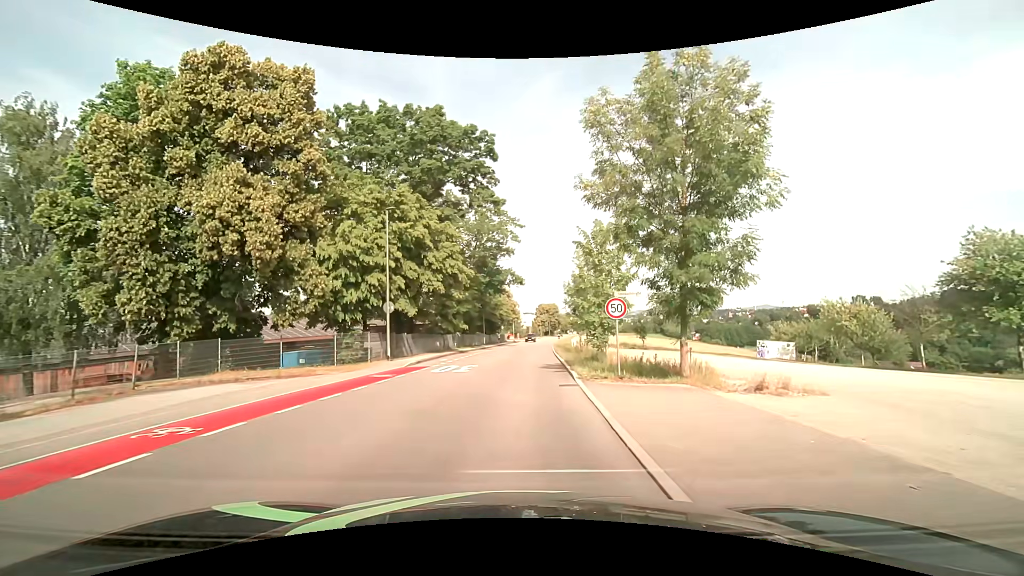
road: tertiary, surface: asphalt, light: Day
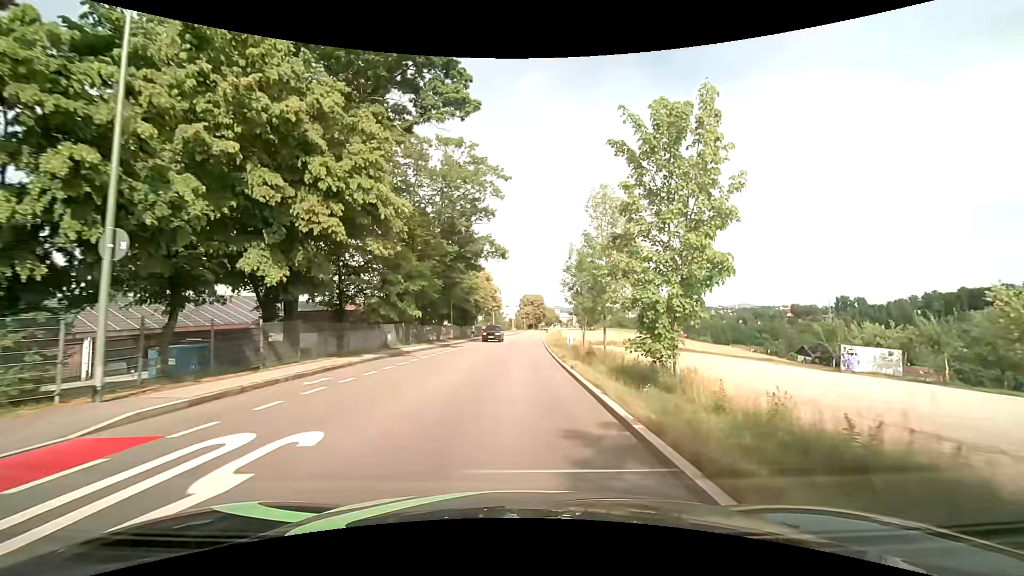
(+0.2, +17.1) m; +1°
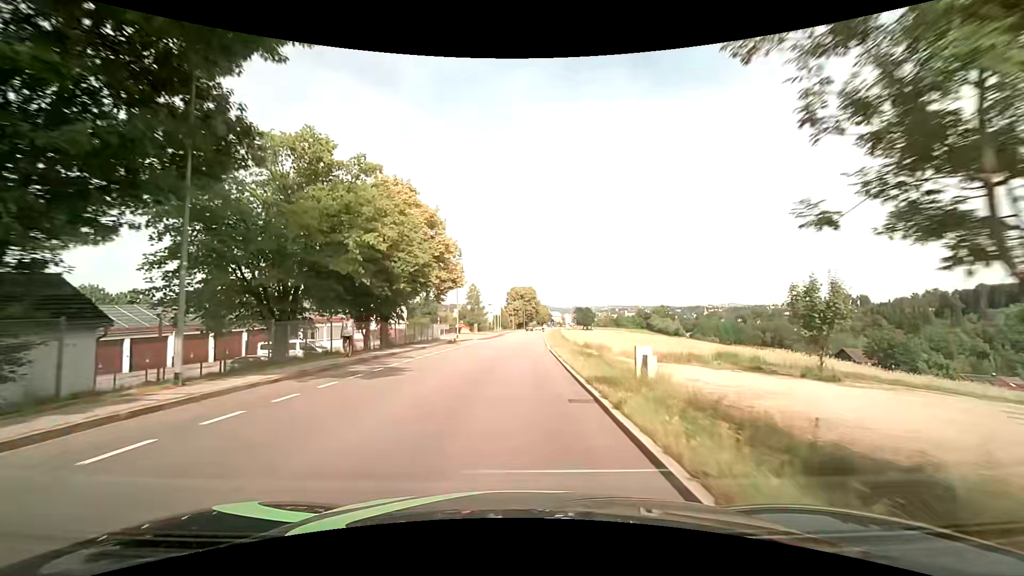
(+1.2, +37.7) m; +2°
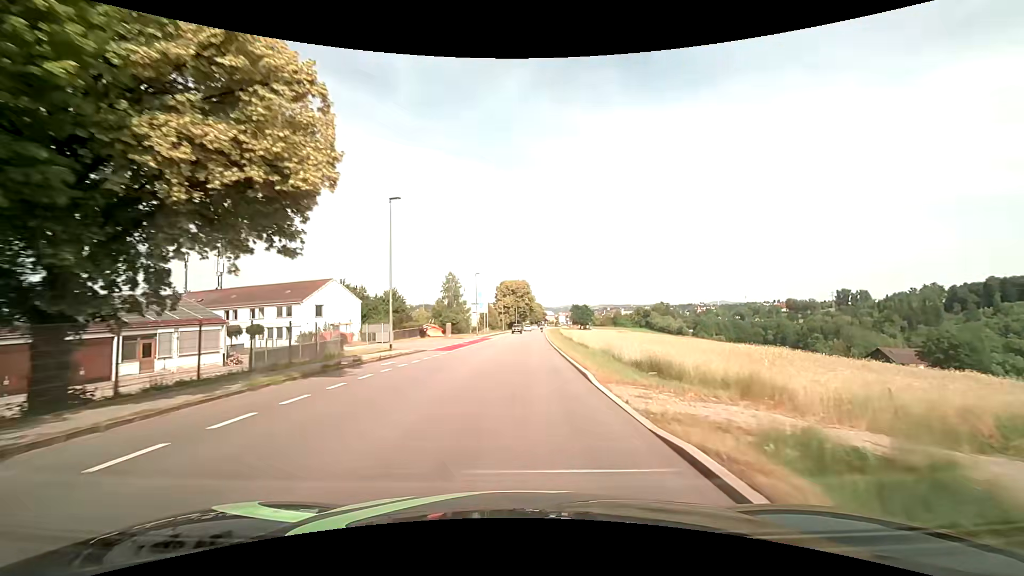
(-0.1, +24.2) m; +1°
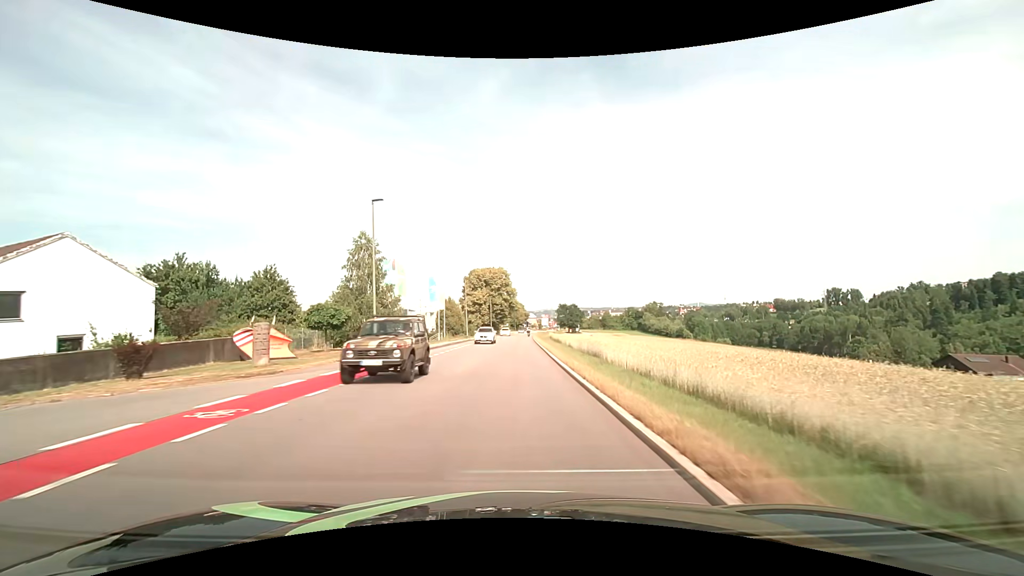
(+0.9, +38.6) m; +2°
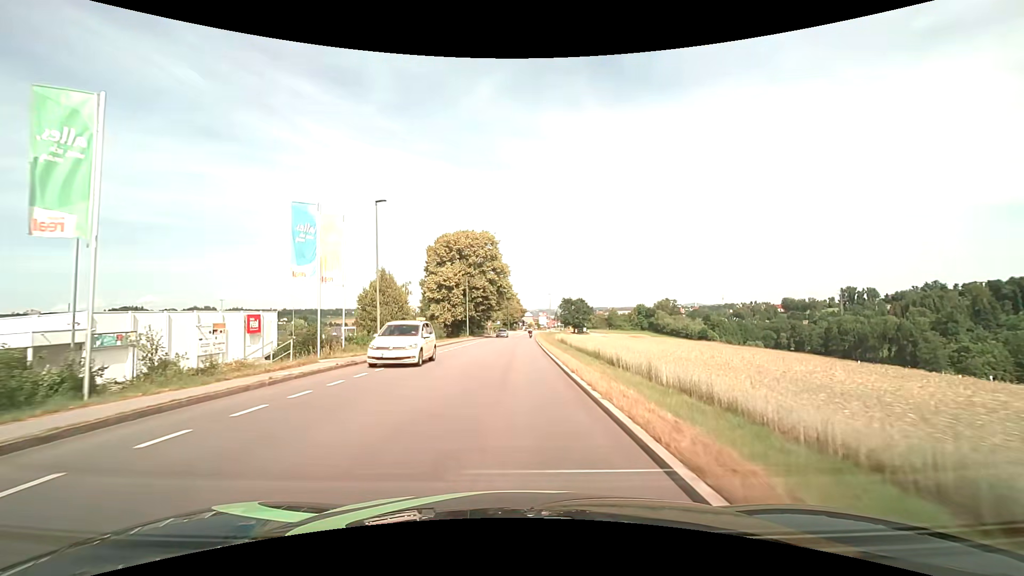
(+0.3, +40.5) m; +1°
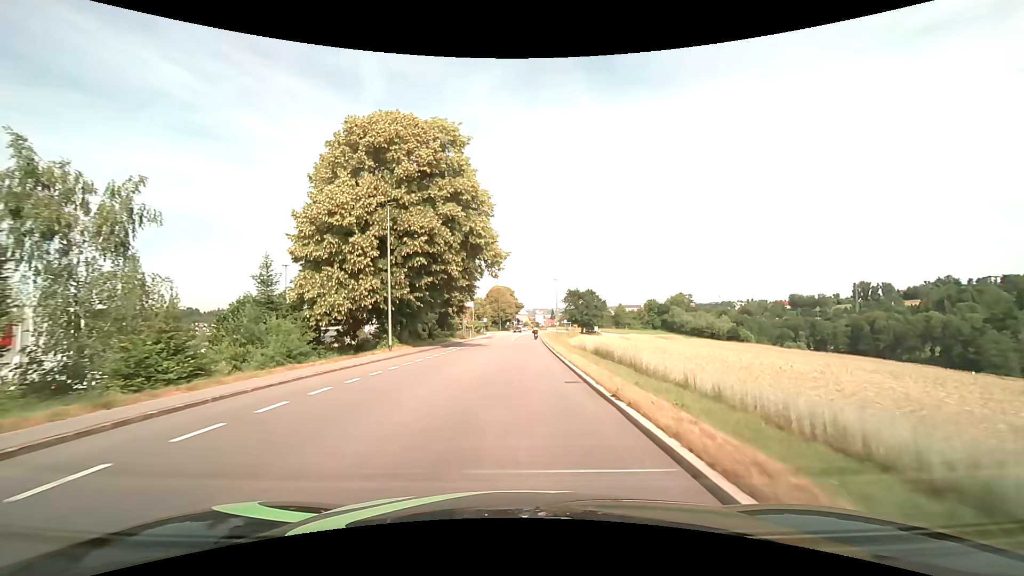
(+0.1, +37.7) m; +1°
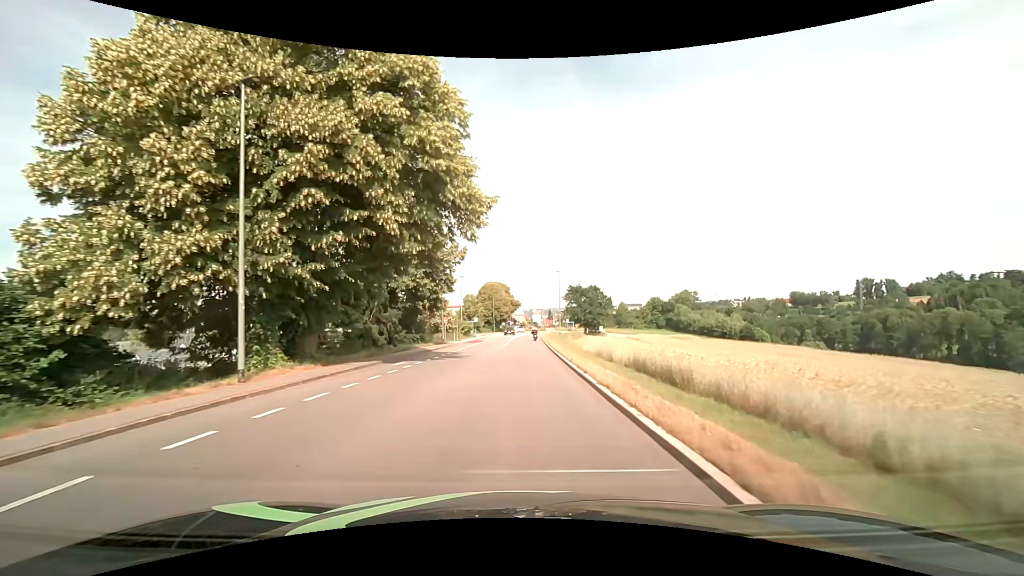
(+0.1, +14.2) m; 0°
(0, +10) (0, +20) (0, +30) (+1, +40) (+1, +50) (+1, +60) (+2, +70) (+2, +80) (+3, +90) (+4, +100) m
